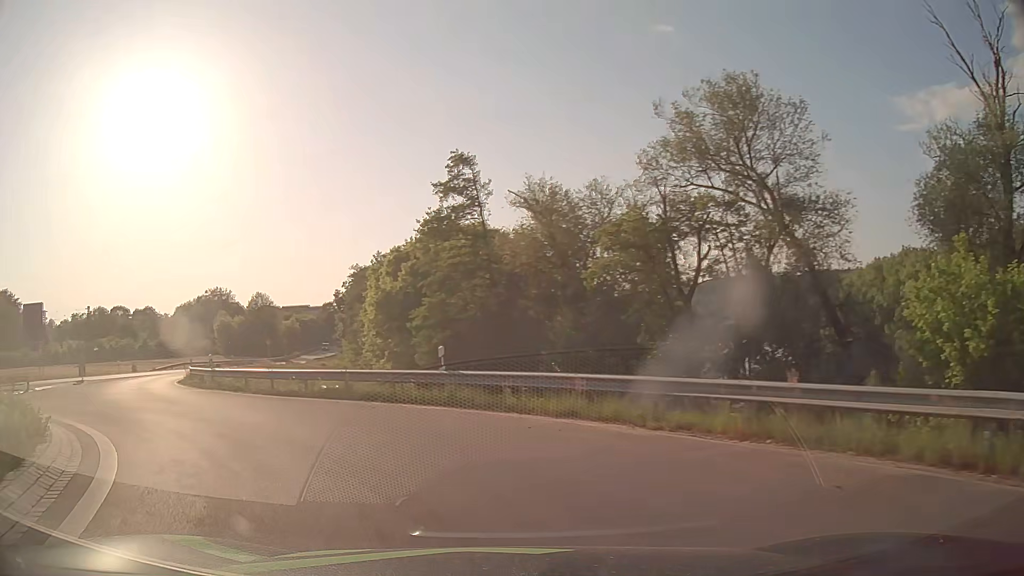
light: Day
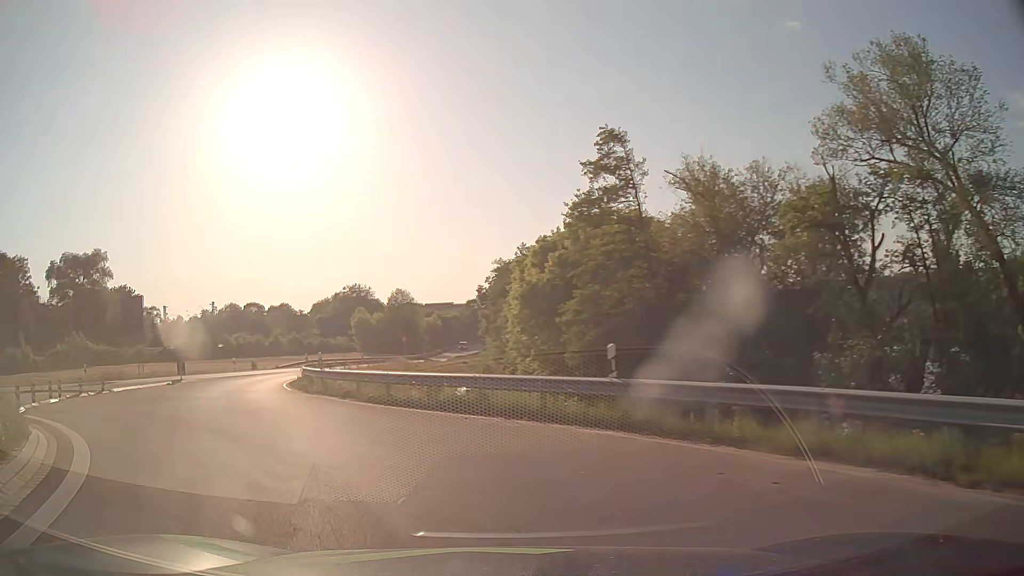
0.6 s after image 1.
(-0.5, +4.5) m; -12°
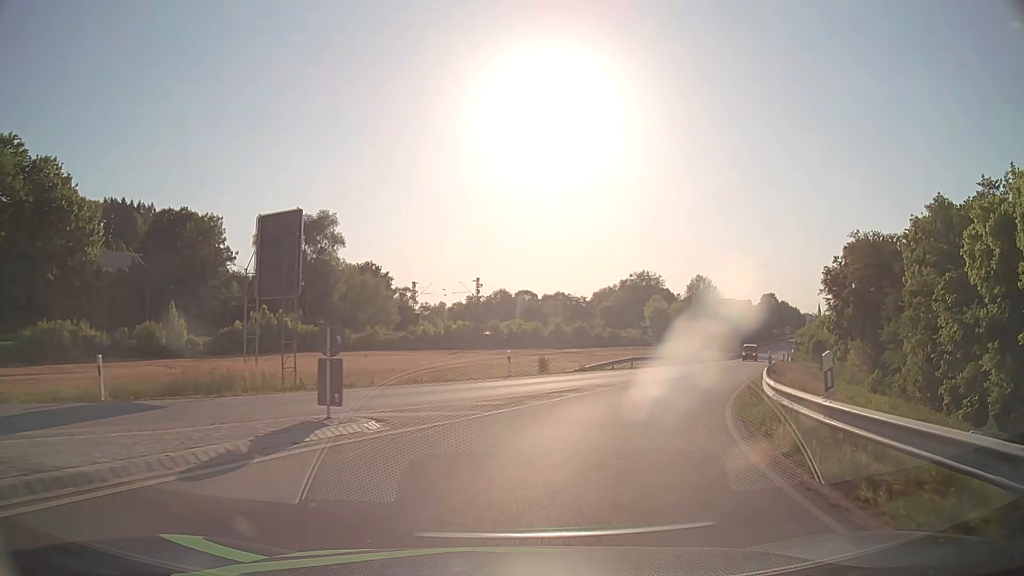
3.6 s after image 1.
(-10.2, +24.1) m; -24°
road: primary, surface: asphalt
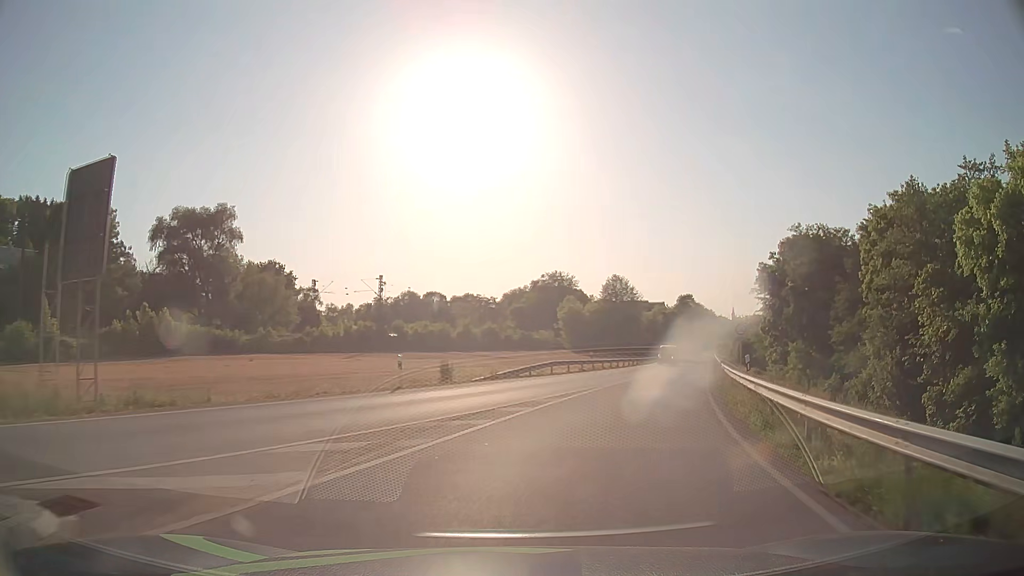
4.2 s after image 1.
(+0.5, +6.7) m; +8°
